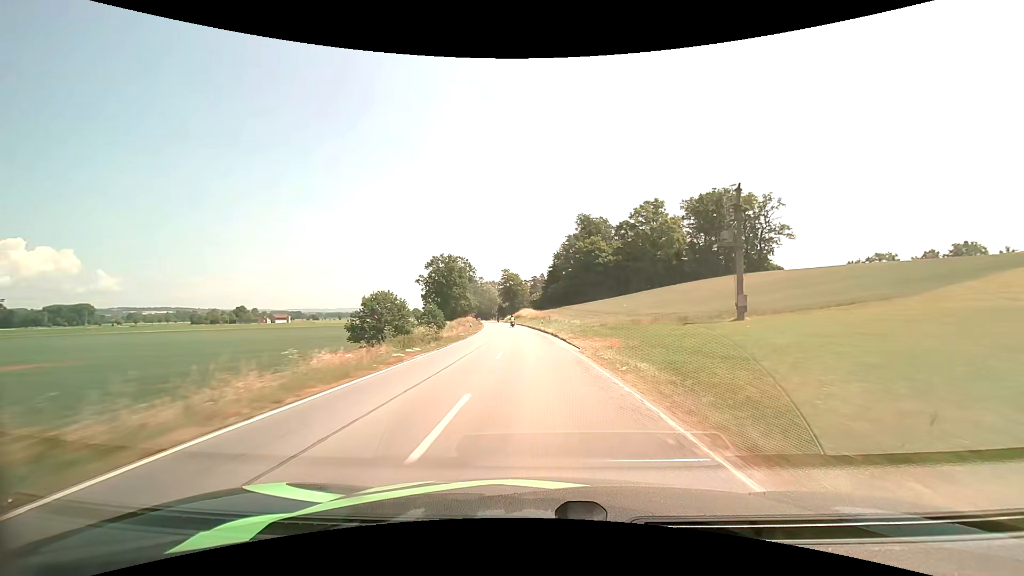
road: secondary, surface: asphalt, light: Day
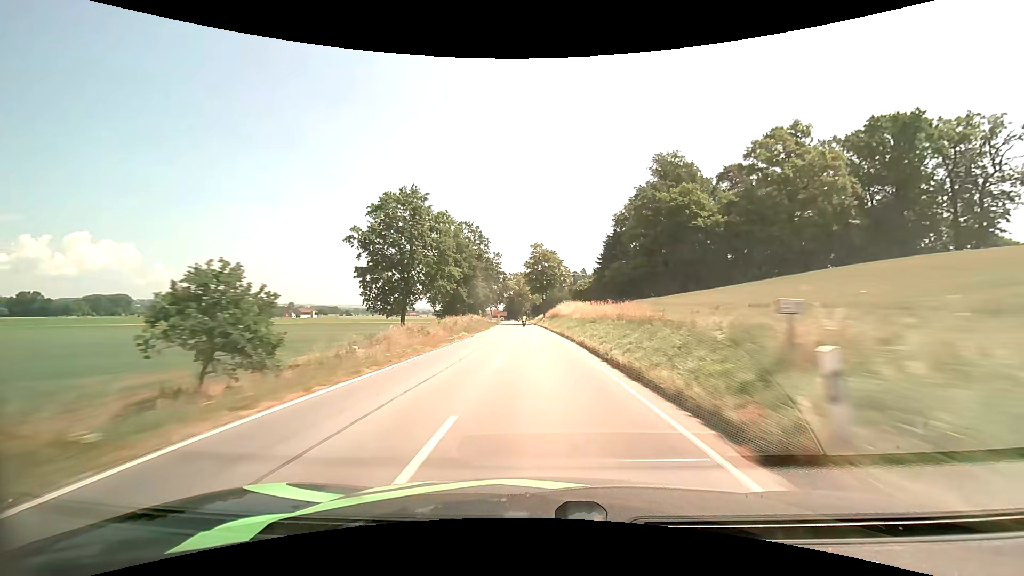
(-1.9, +48.1) m; -4°
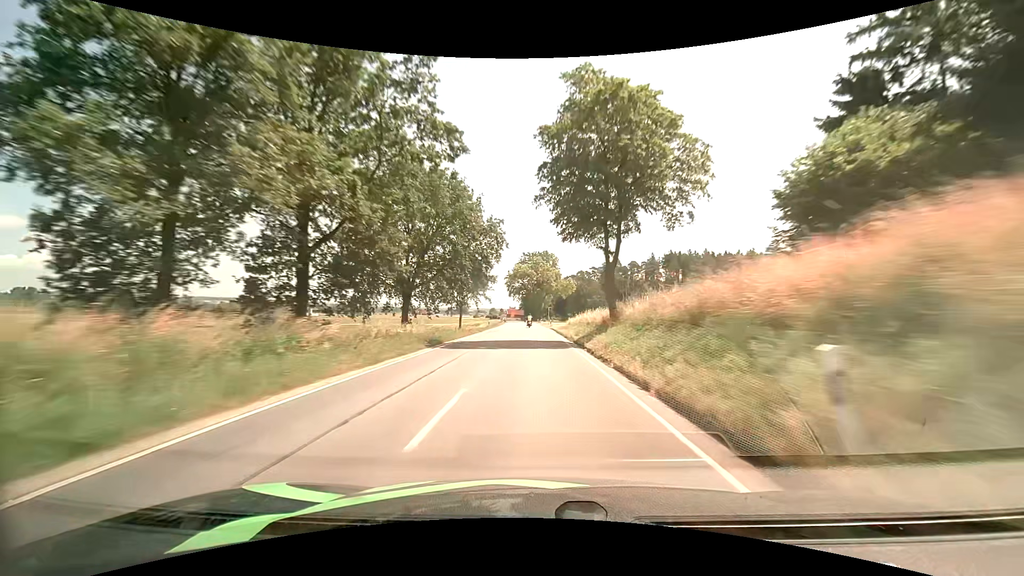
(-1.8, +65.4) m; -3°
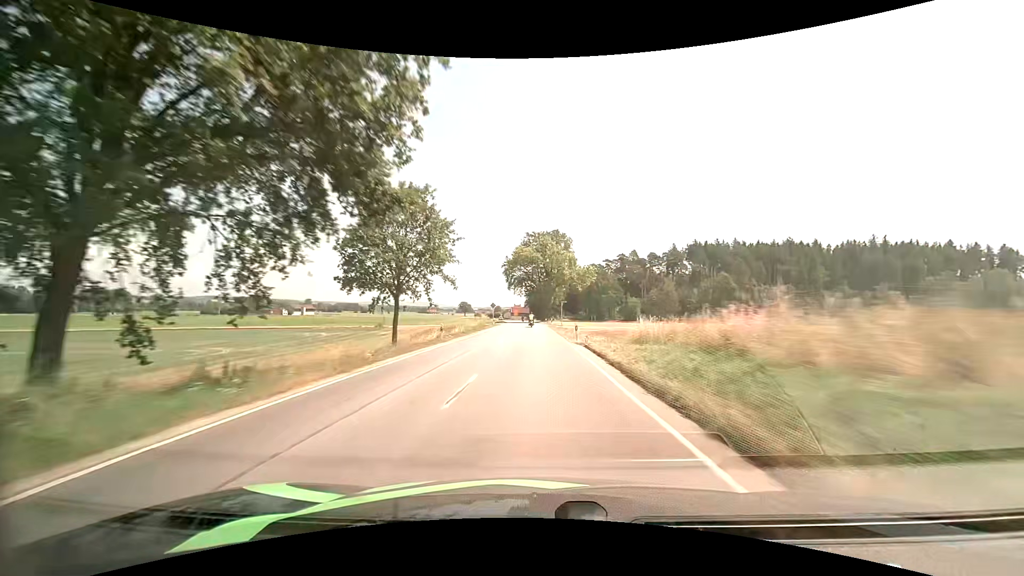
(-0.3, +32.6) m; -2°
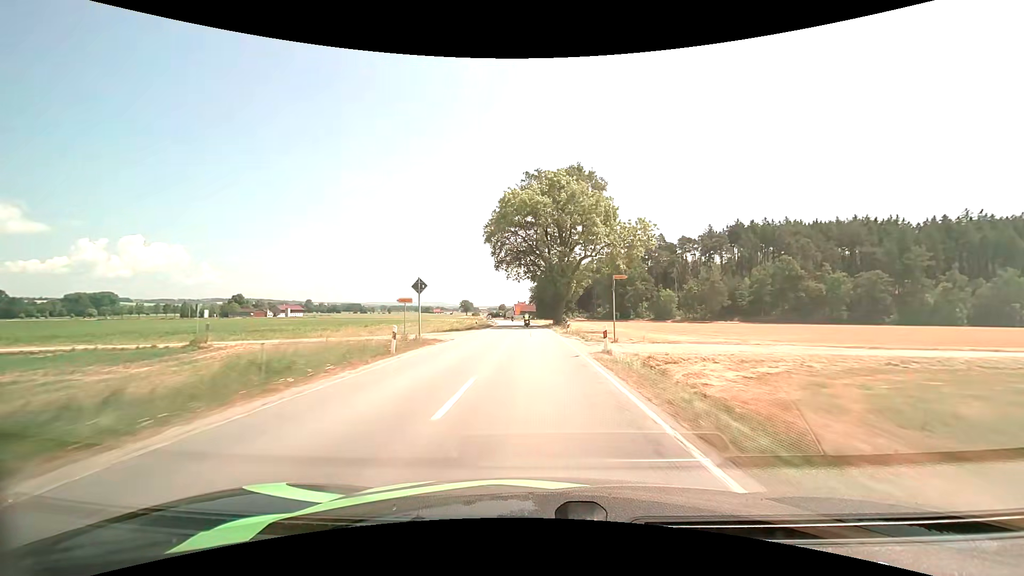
(+0.2, +46.2) m; 0°
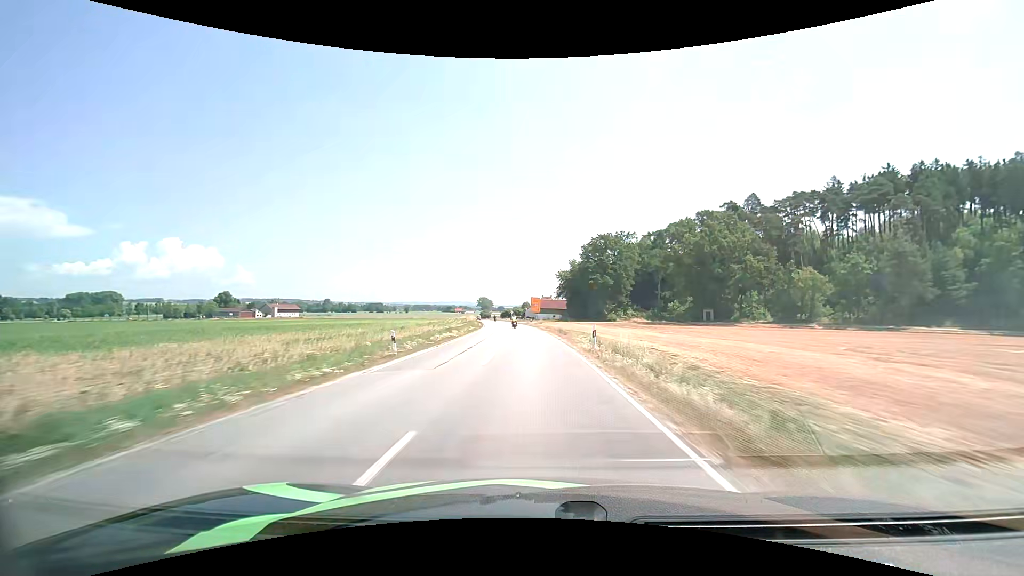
(-1.3, +73.1) m; -3°
(0, +10) (0, +20) (0, +30) (-1, +40) (-1, +50) (-2, +60) (-3, +70) (-4, +80) (-5, +90) (-6, +100) m
